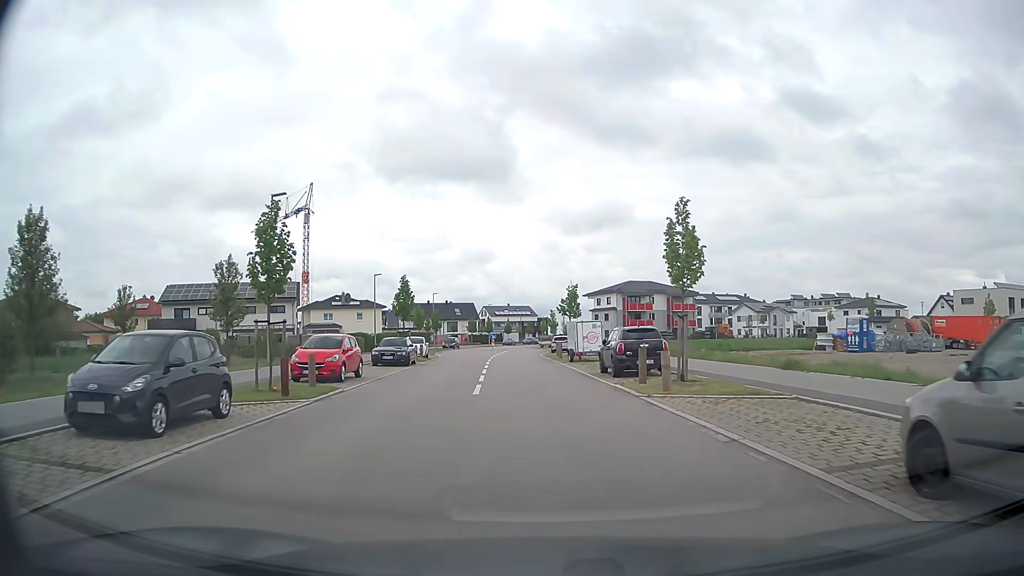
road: tertiary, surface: asphalt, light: Day
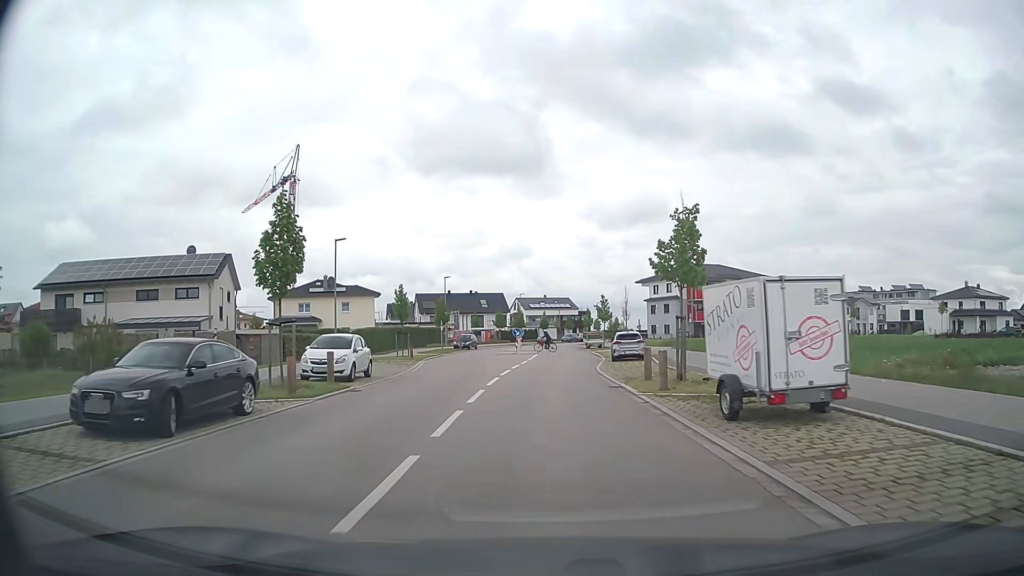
(-0.9, +24.5) m; -3°
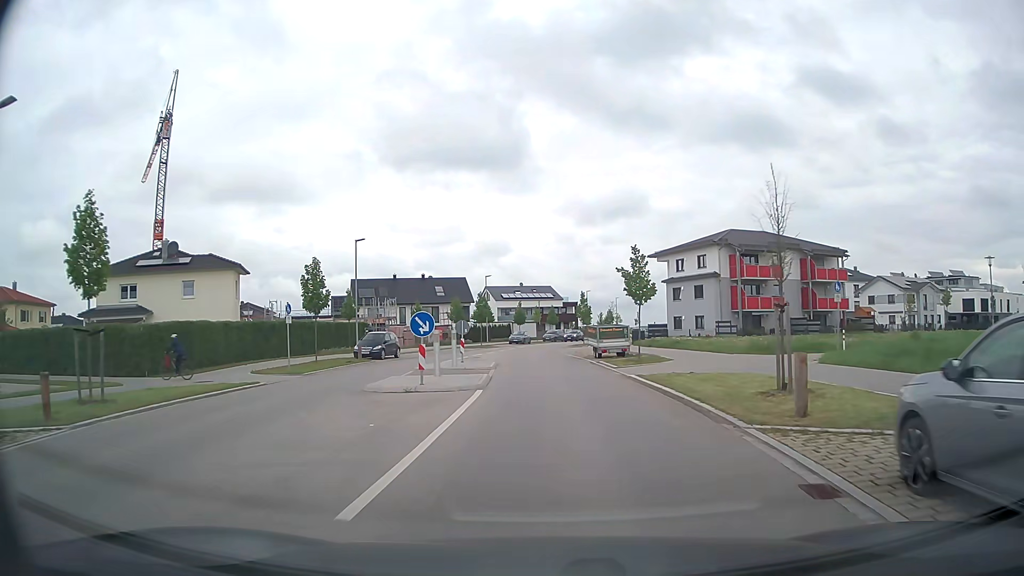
(+0.3, +31.3) m; +2°
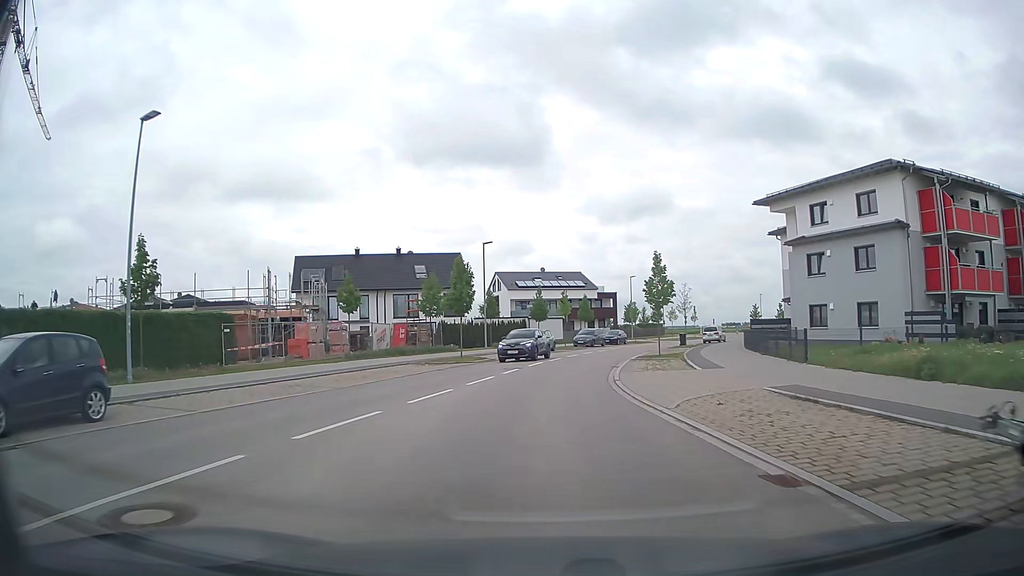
(-0.6, +31.3) m; -2°
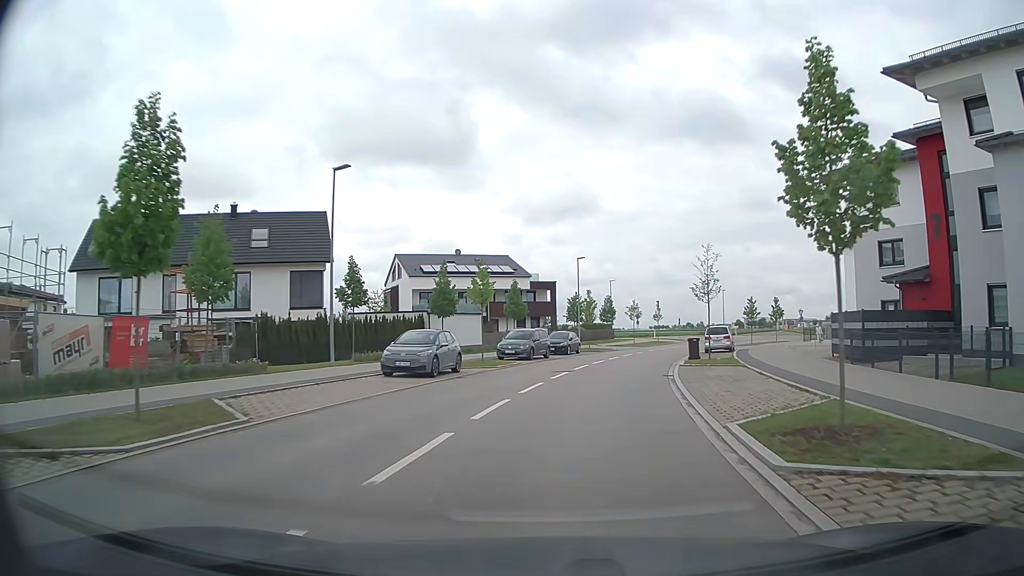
(+0.8, +24.9) m; +6°
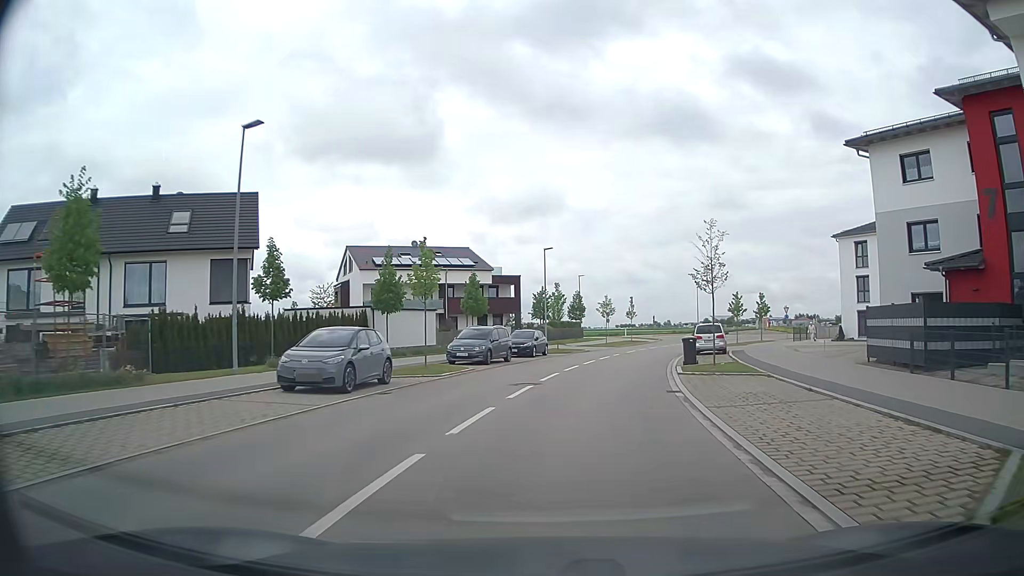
(+0.1, +6.2) m; +2°
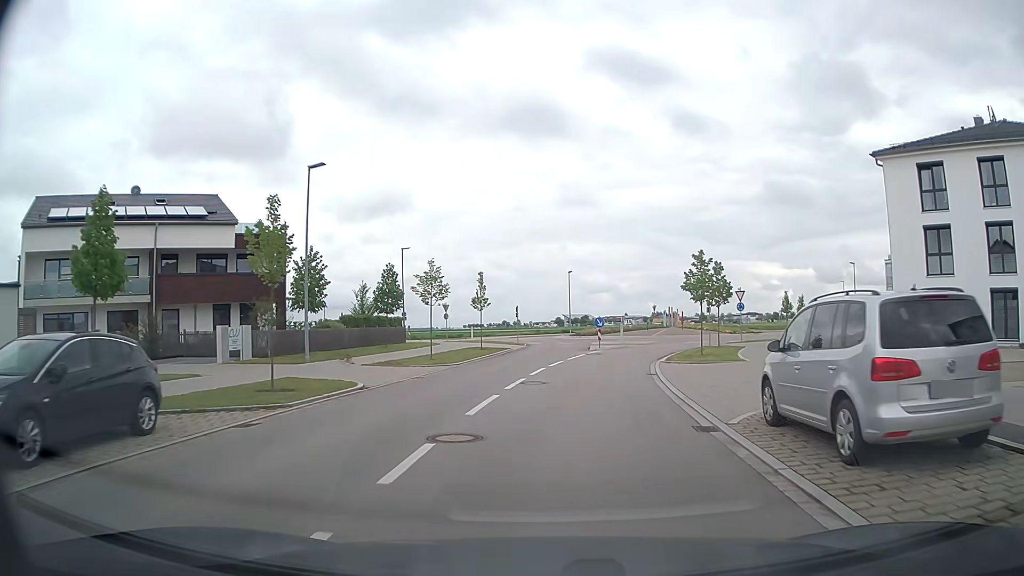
(+3.5, +29.6) m; +13°
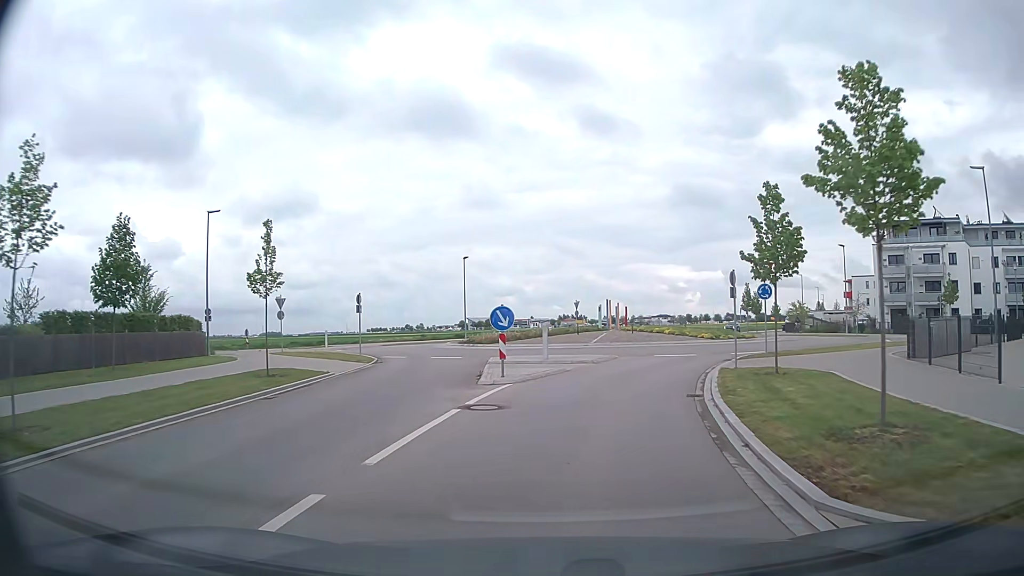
(+1.6, +21.0) m; +9°
(0, +10) (+2, +20) (+7, +28) (+14, +36) (+18, +44) (+18, +54) (+17, +64) (+18, +74) (+22, +83) (+27, +92) m
